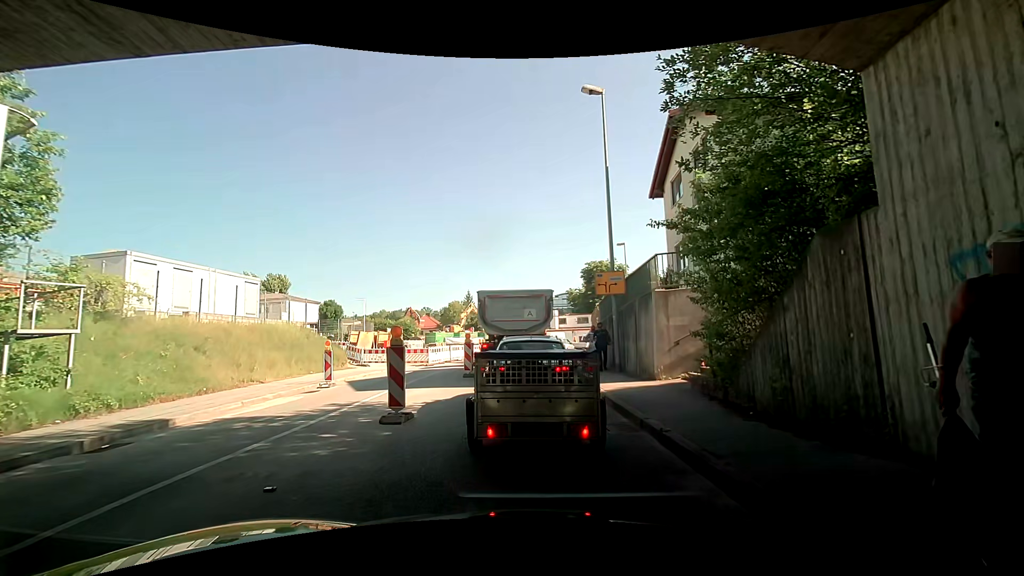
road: tertiary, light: Day
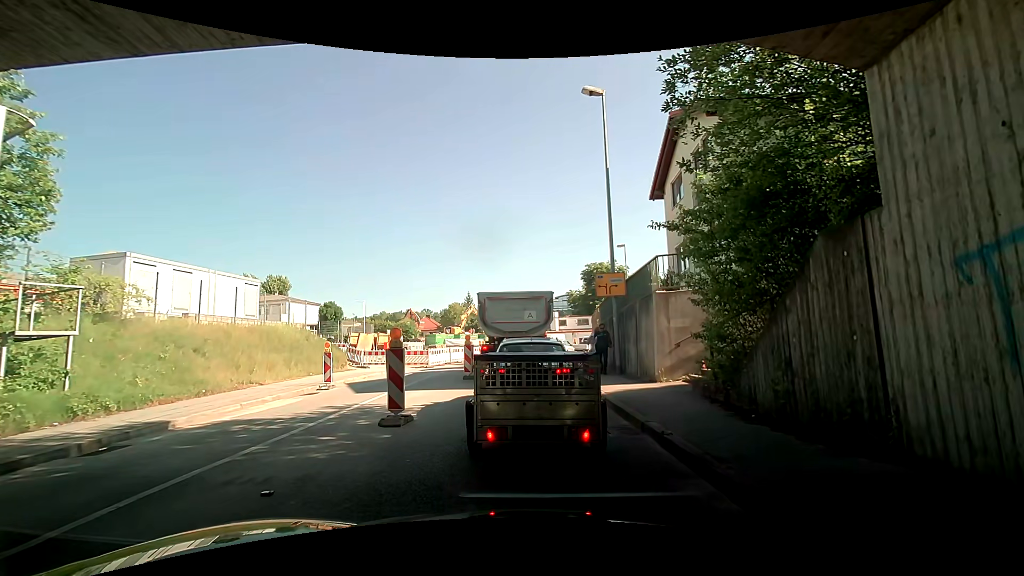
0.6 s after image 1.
(0.0, +0.1) m; 0°
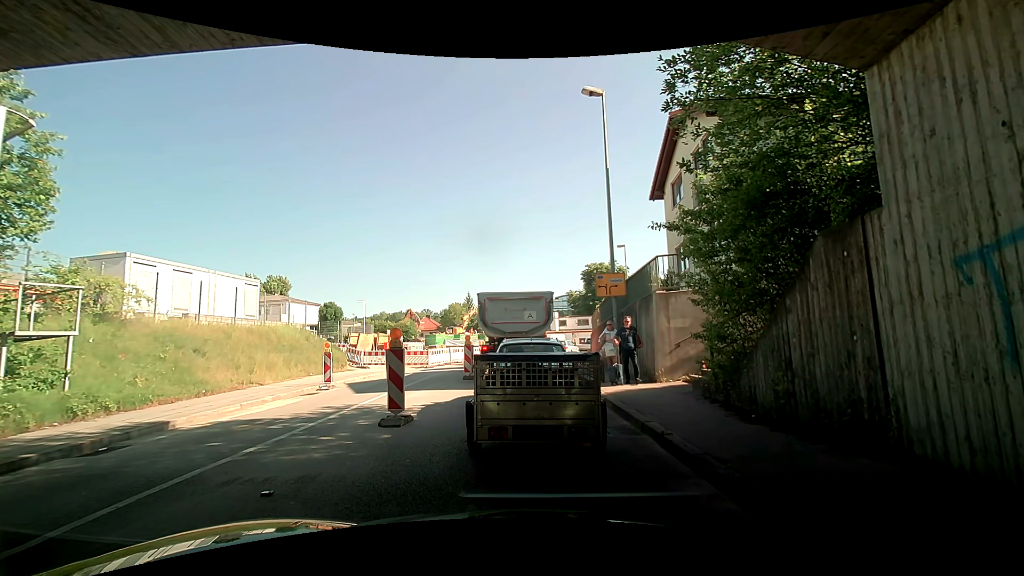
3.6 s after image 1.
(0.0, +0.1) m; 0°
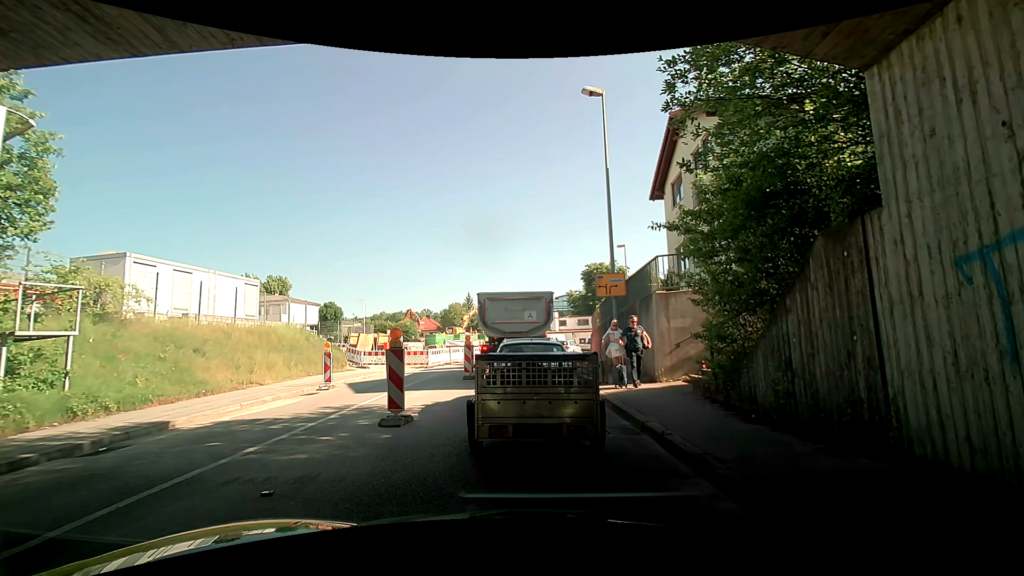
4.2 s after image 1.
(0.0, 0.0) m; 0°
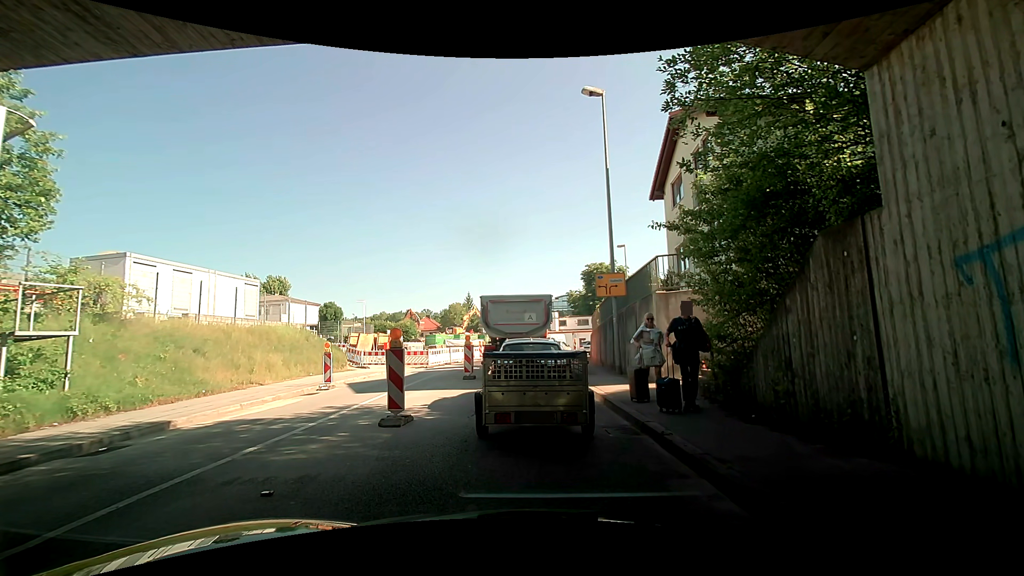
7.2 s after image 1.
(0.0, 0.0) m; 0°
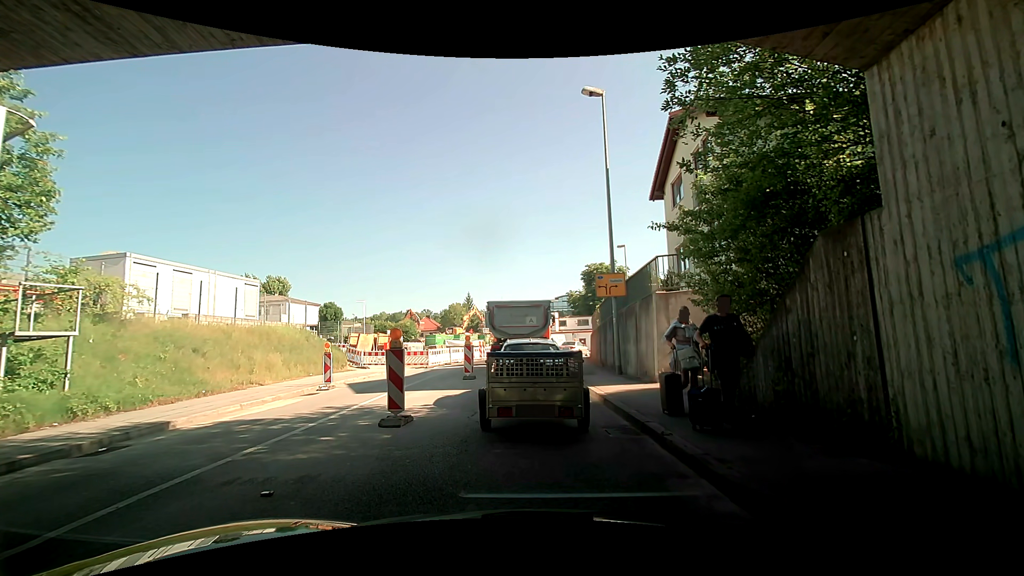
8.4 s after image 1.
(0.0, 0.0) m; 0°
